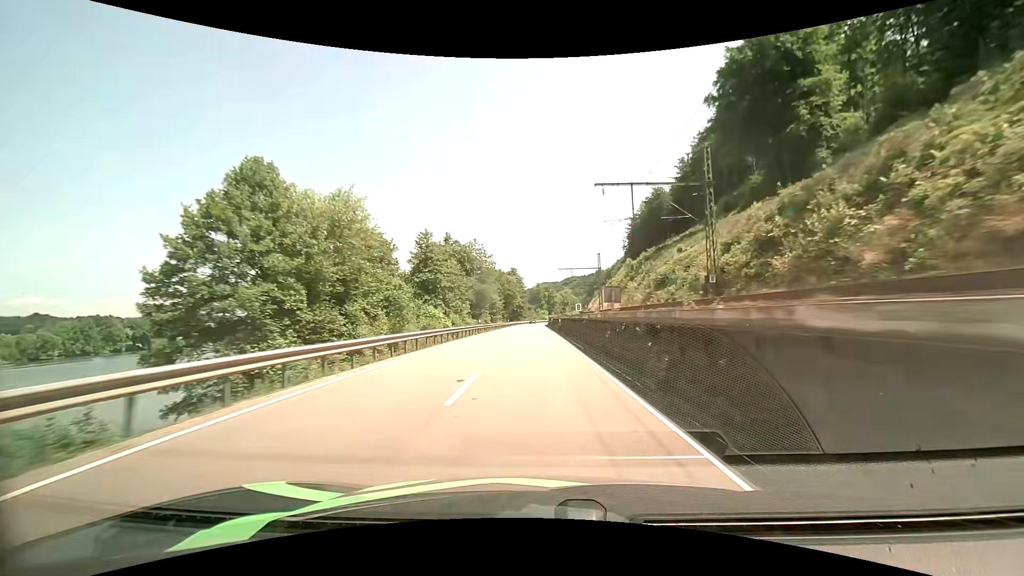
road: primary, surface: asphalt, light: Day
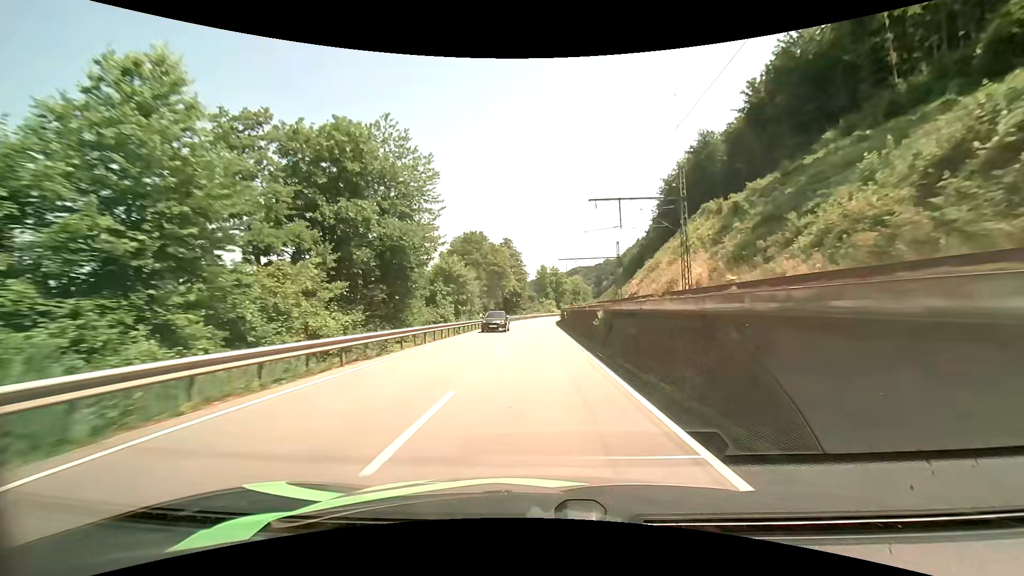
(-0.4, +50.7) m; -1°
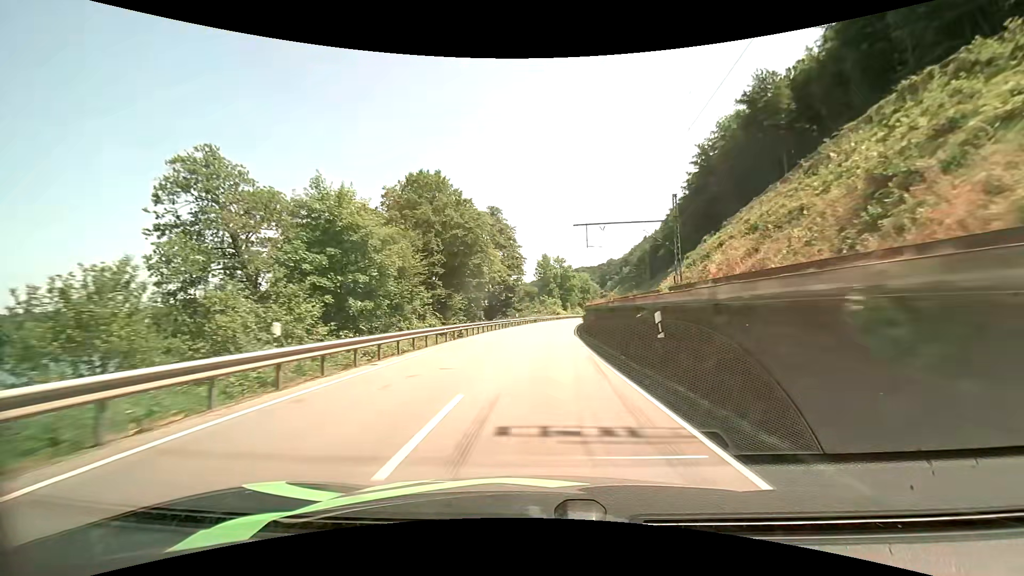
(-0.1, +35.9) m; 0°
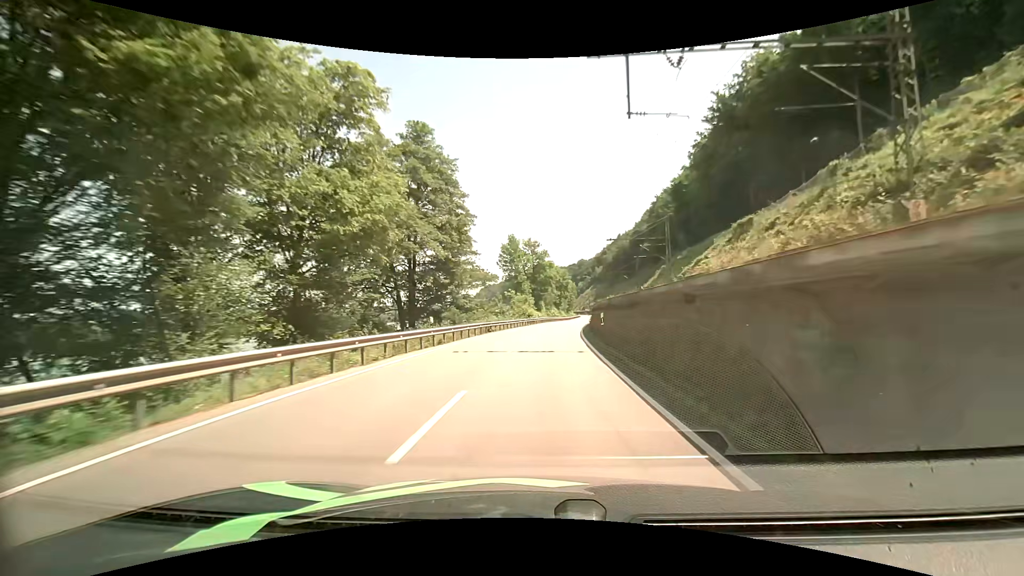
(+0.7, +35.2) m; +3°
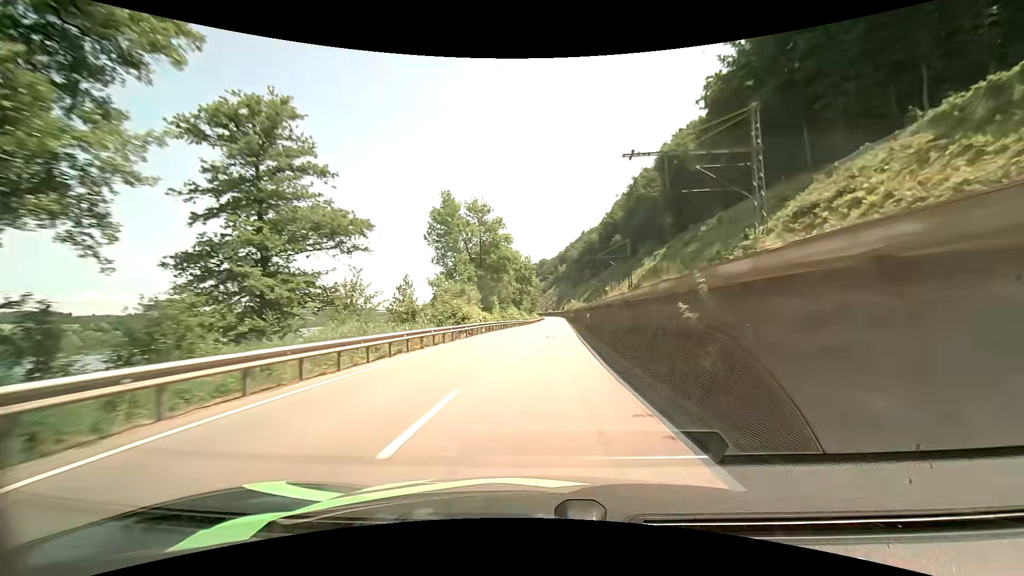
(+1.4, +35.5) m; +4°
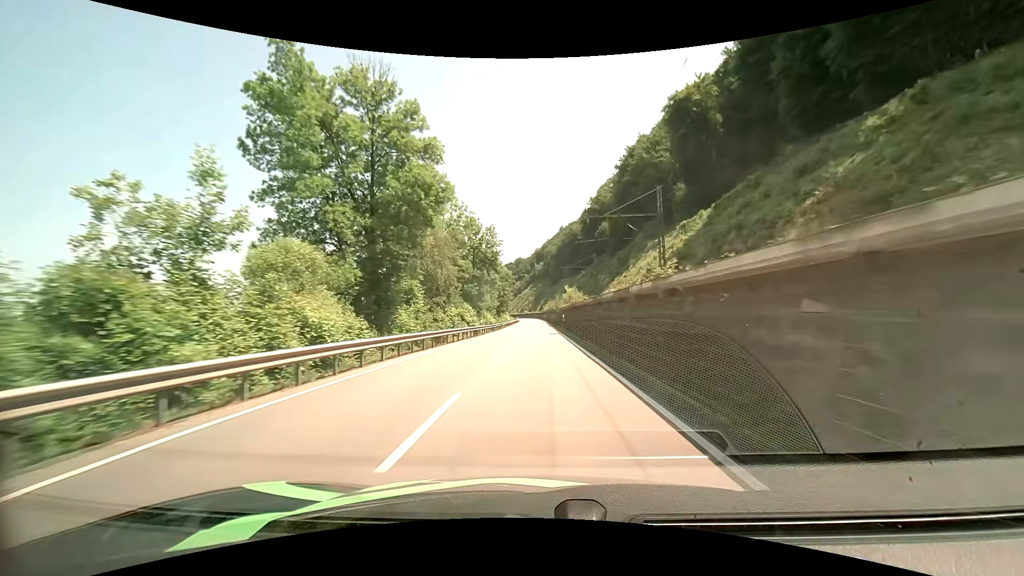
(+1.1, +36.0) m; +3°
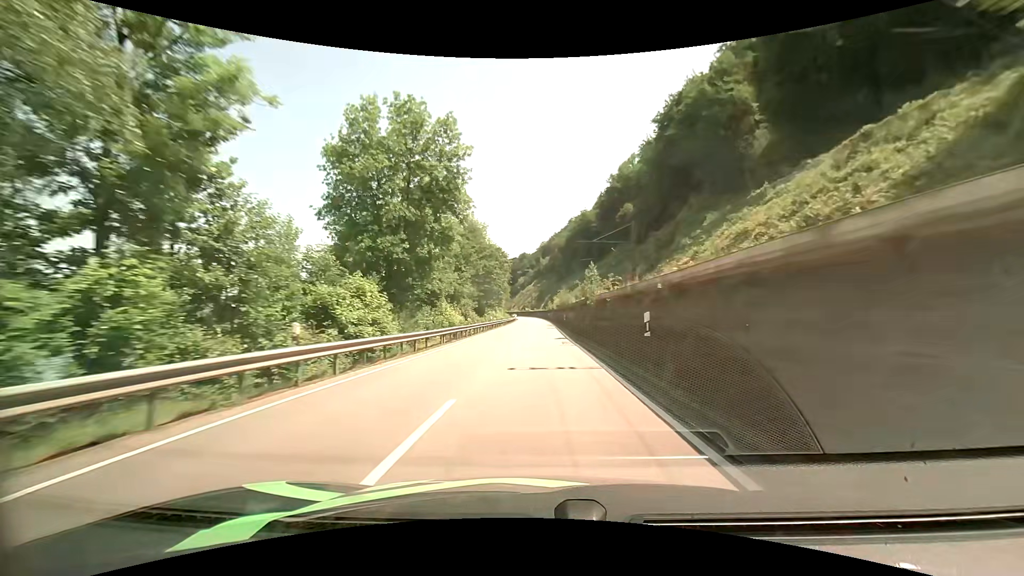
(-0.1, +36.3) m; 0°
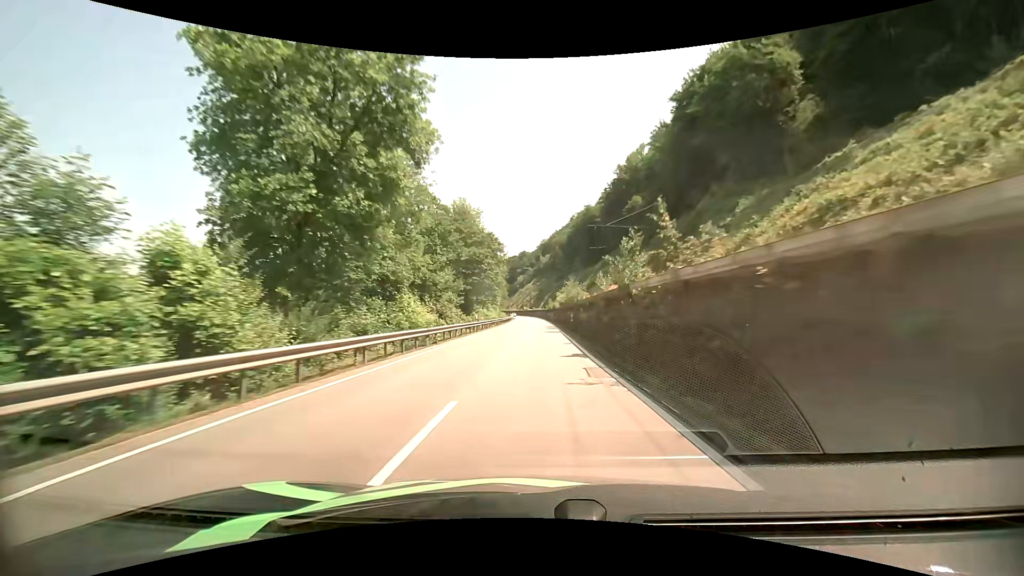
(0.0, +12.1) m; 0°
(0, +10) (0, +20) (0, +30) (0, +40) (0, +50) (0, +60) (0, +70) (0, +80) (0, +90) (0, +100) m
